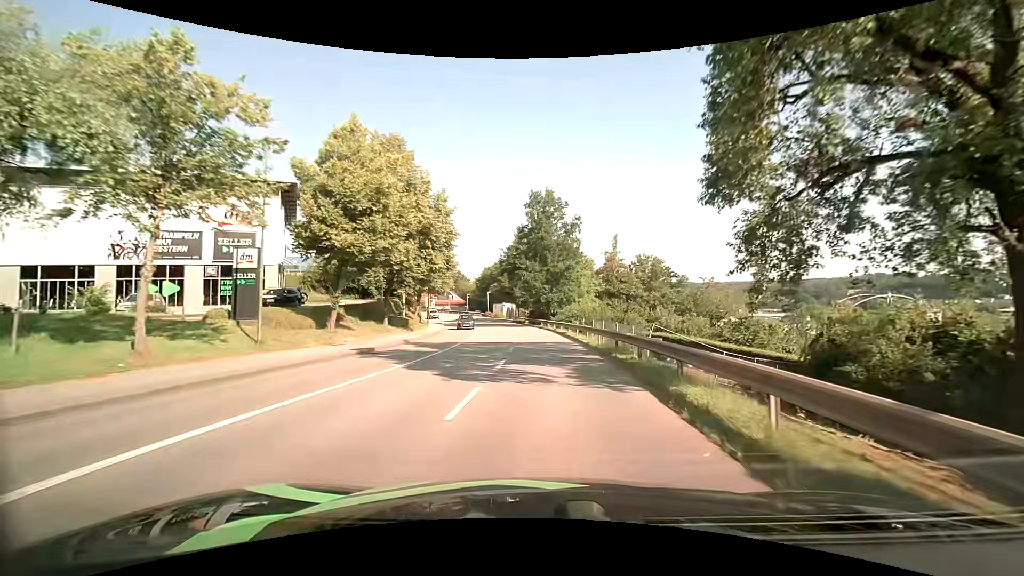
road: tertiary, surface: asphalt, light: Day
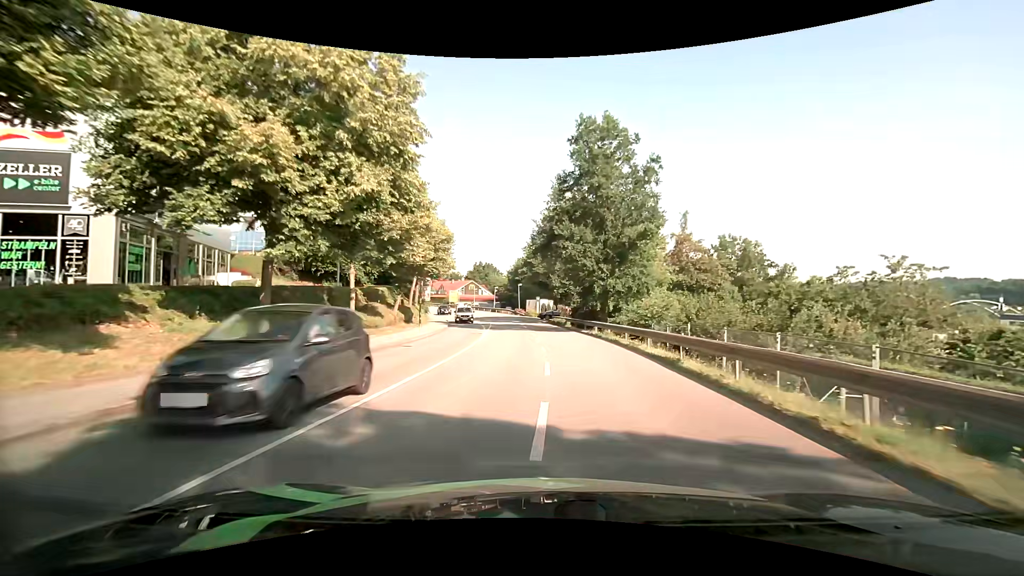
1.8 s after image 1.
(-0.6, +19.8) m; -4°
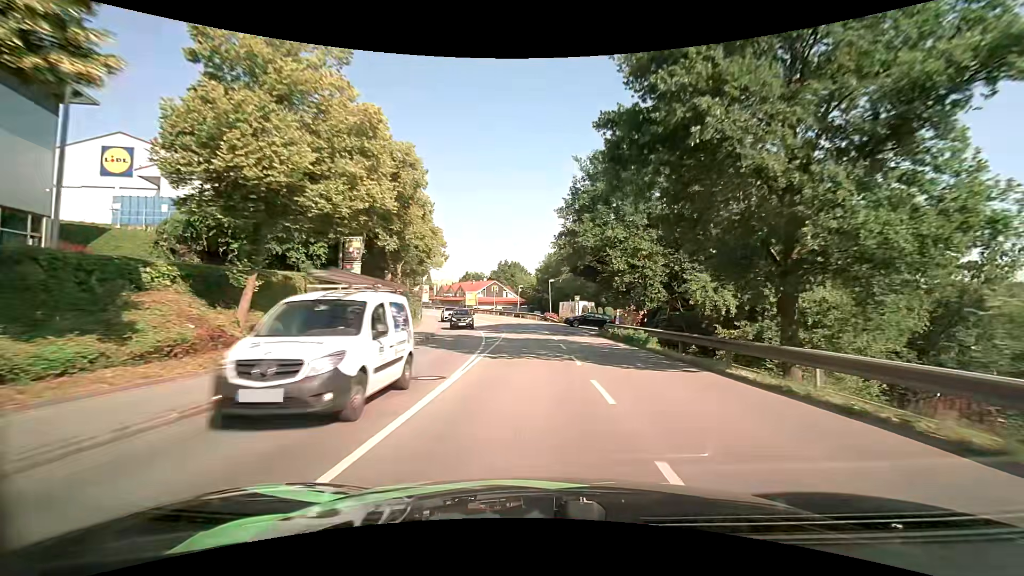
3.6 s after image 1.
(-0.8, +20.9) m; -3°
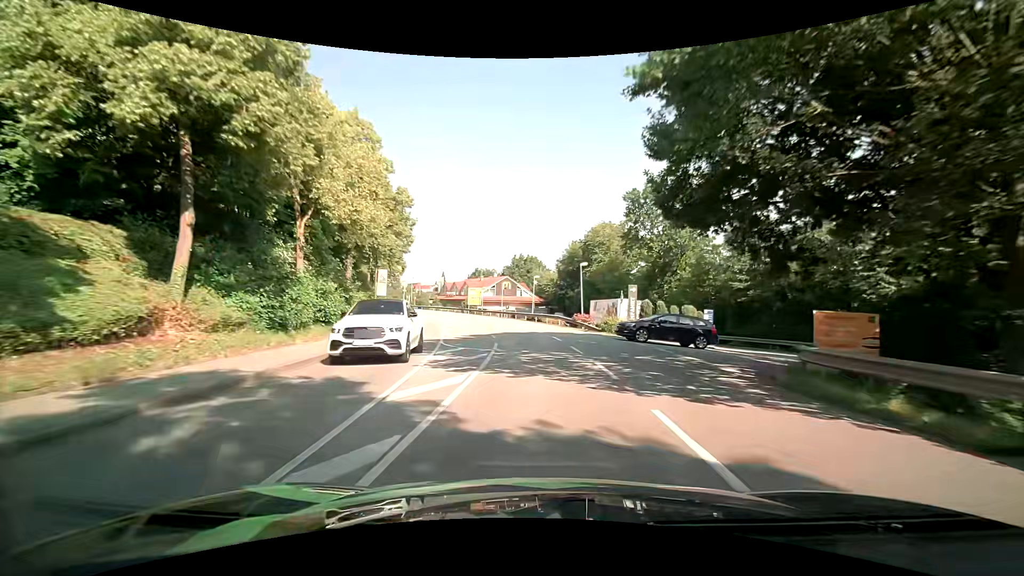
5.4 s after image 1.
(-0.4, +21.6) m; -2°
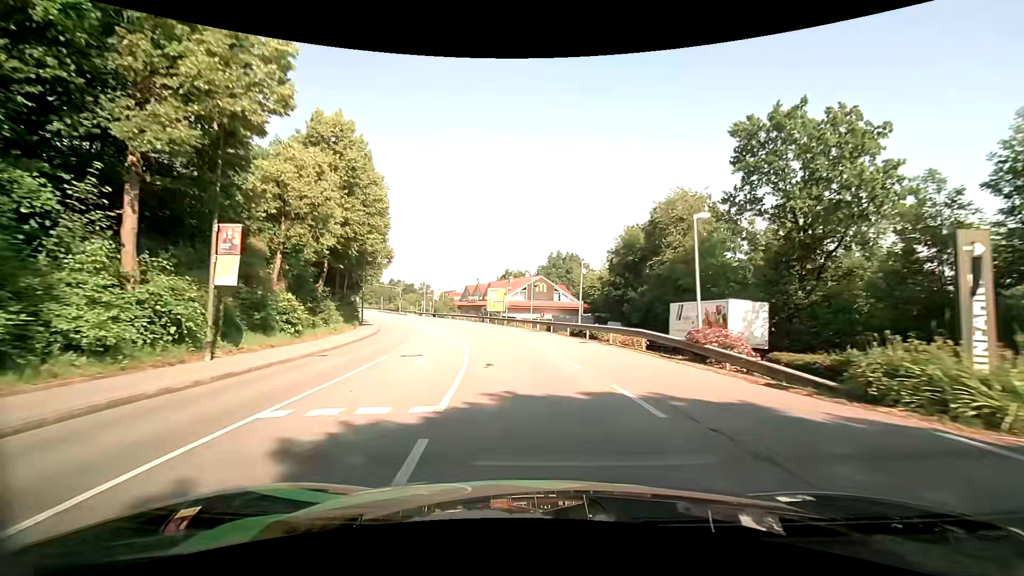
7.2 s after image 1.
(-0.6, +20.9) m; -4°
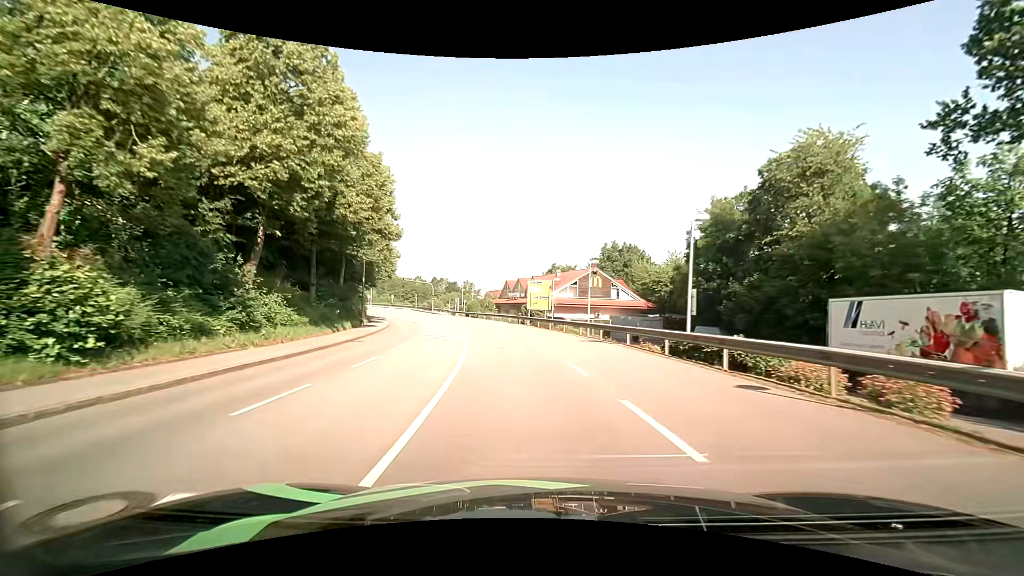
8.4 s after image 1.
(-0.6, +13.9) m; -5°
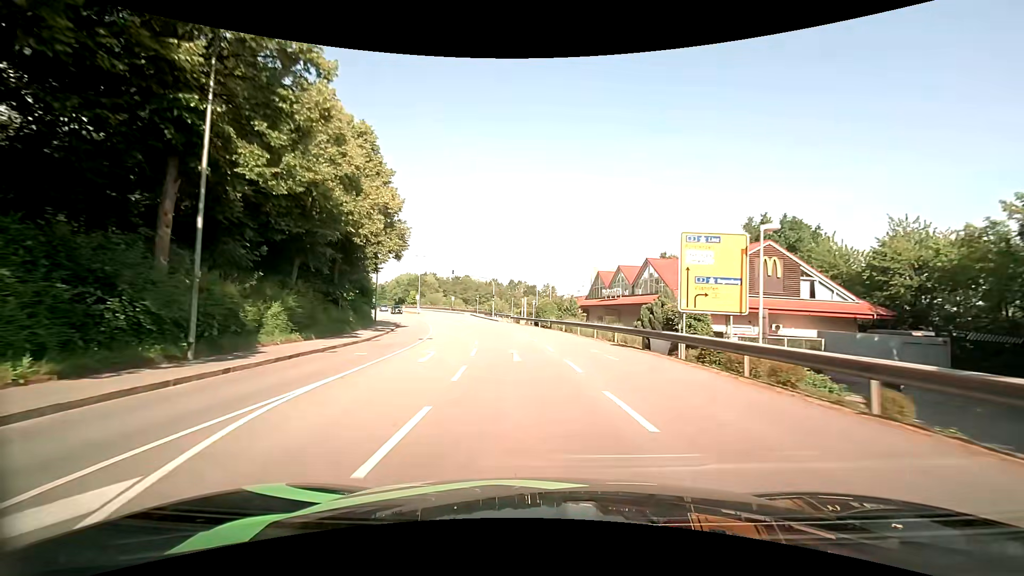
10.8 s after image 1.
(-2.4, +28.3) m; -9°
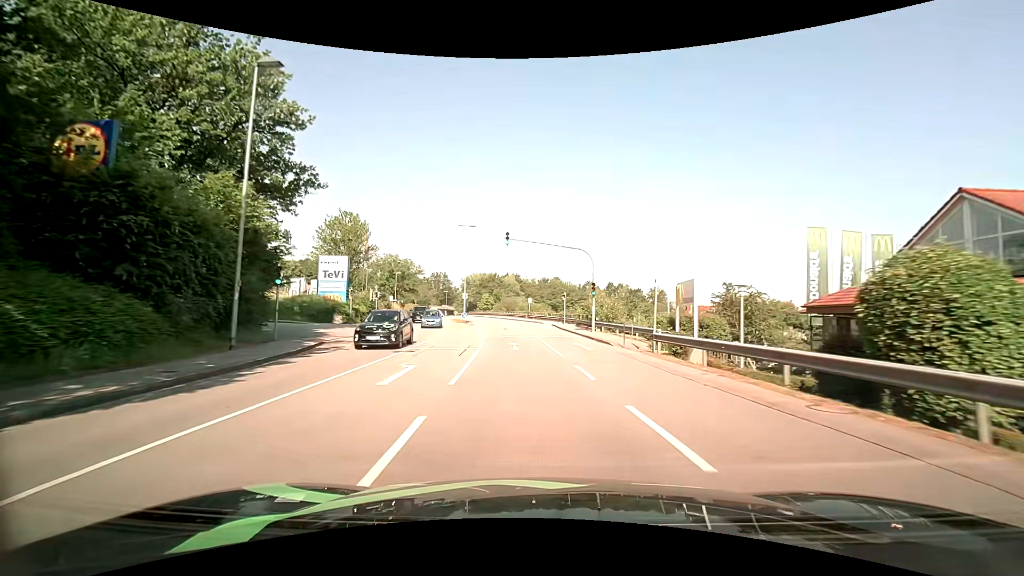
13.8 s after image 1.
(-3.7, +36.6) m; -11°
(0, +10) (-1, +20) (-2, +30) (-3, +40) (-4, +50) (-6, +60) (-9, +69) (-11, +79) (-14, +89) (-17, +98) m
